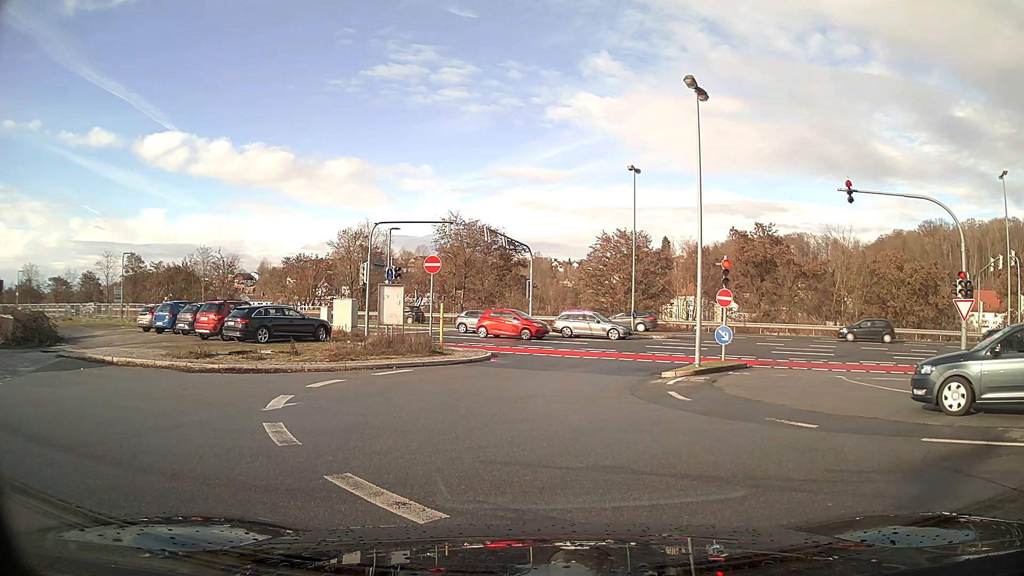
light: Day
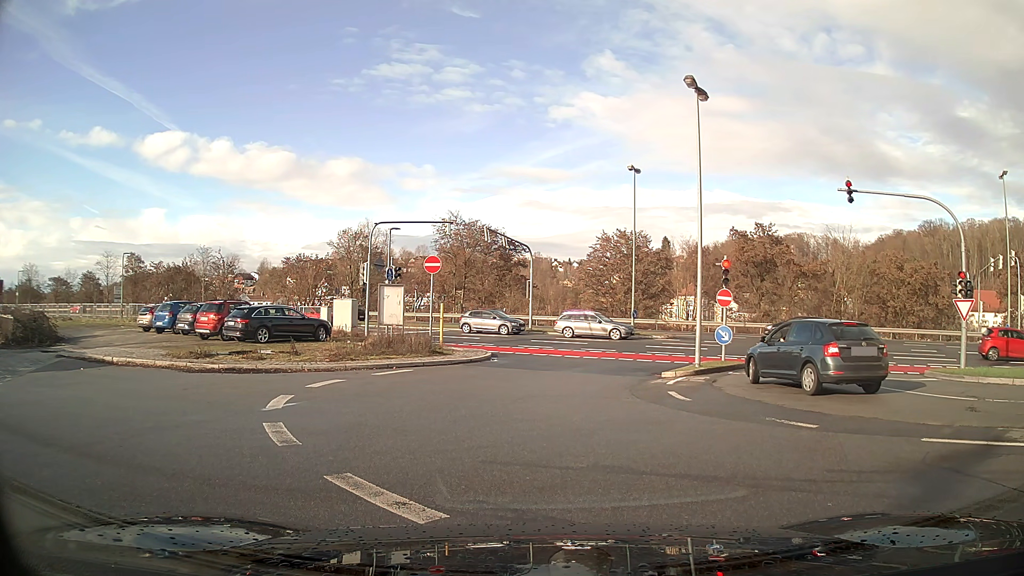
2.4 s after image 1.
(0.0, 0.0) m; 0°
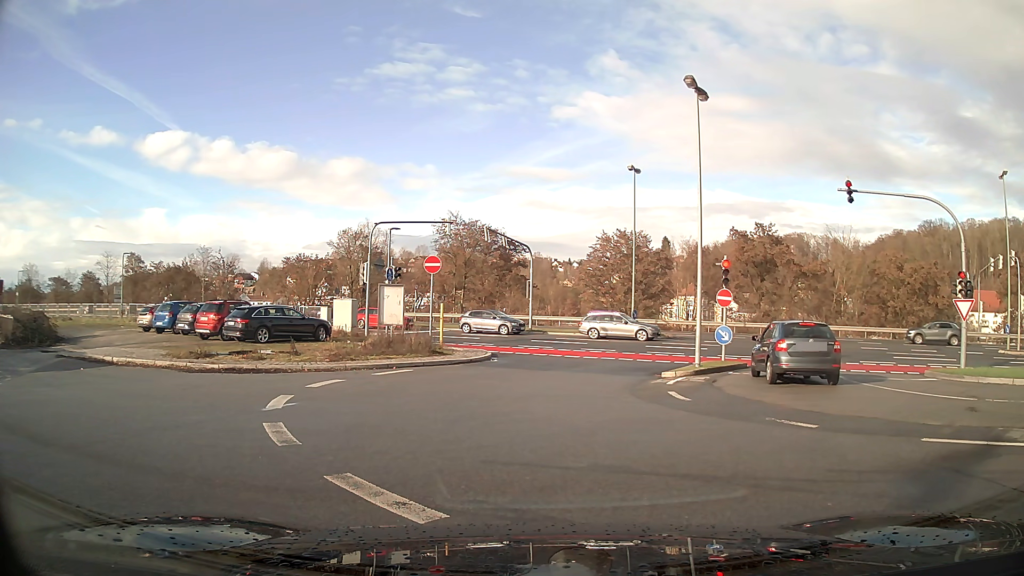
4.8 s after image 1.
(0.0, 0.0) m; 0°
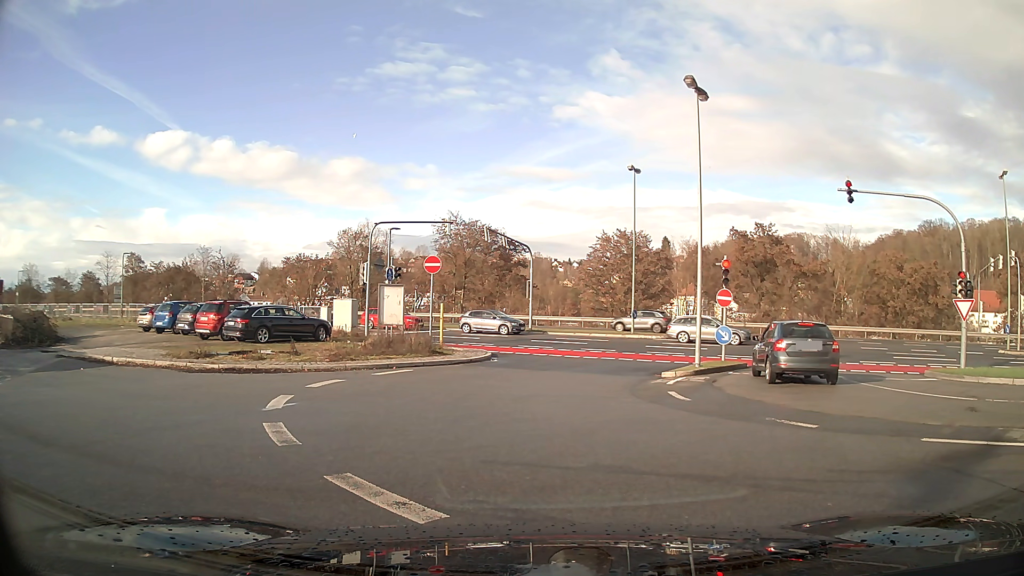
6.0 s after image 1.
(0.0, 0.0) m; 0°
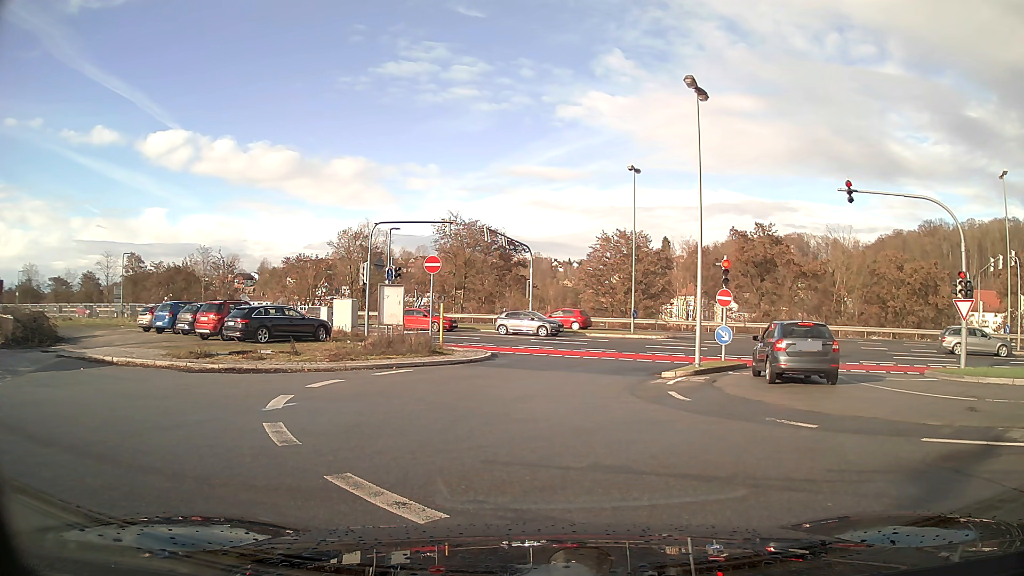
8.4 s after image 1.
(0.0, 0.0) m; 0°
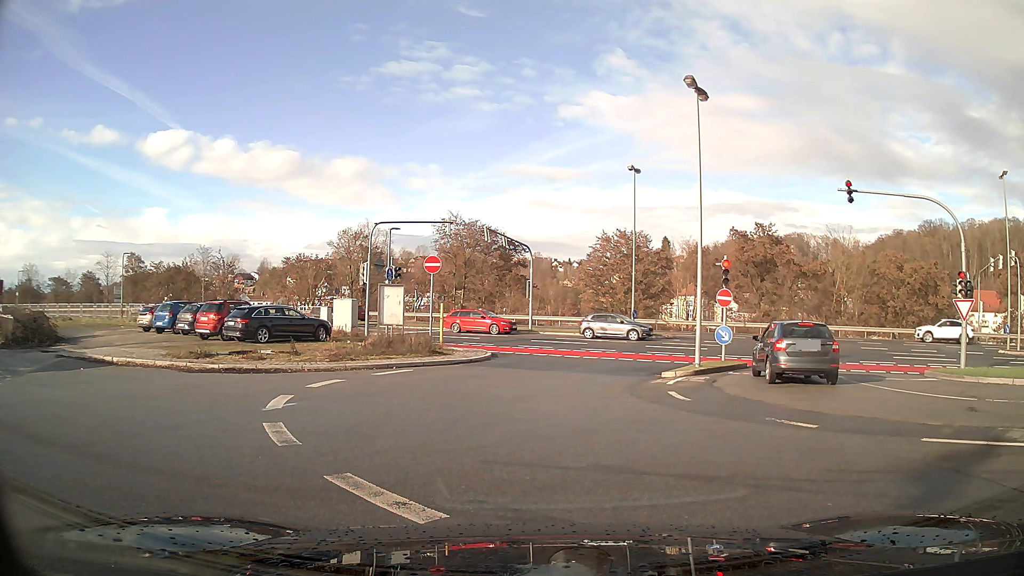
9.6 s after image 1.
(0.0, 0.0) m; 0°
